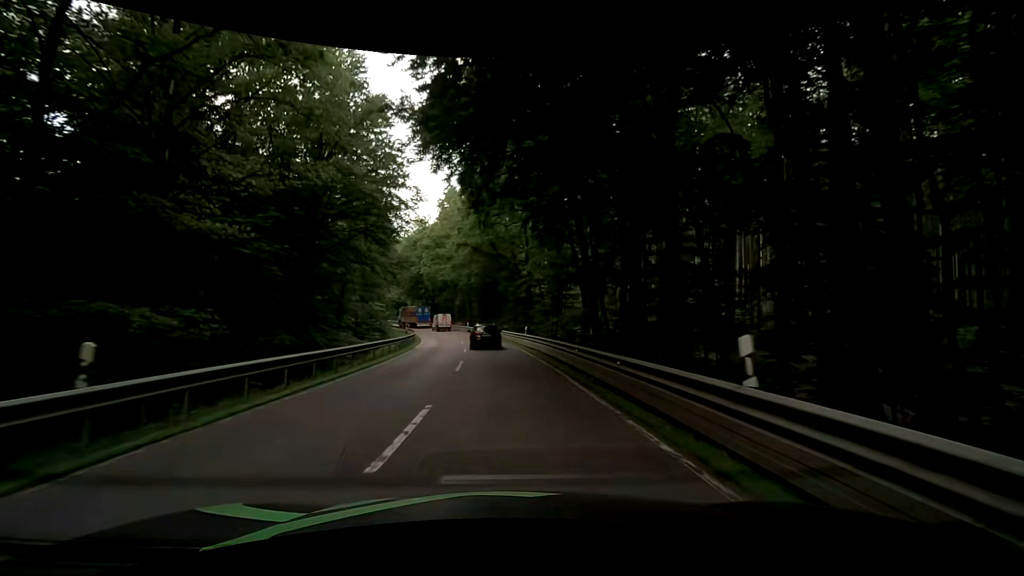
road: secondary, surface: asphalt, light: Day
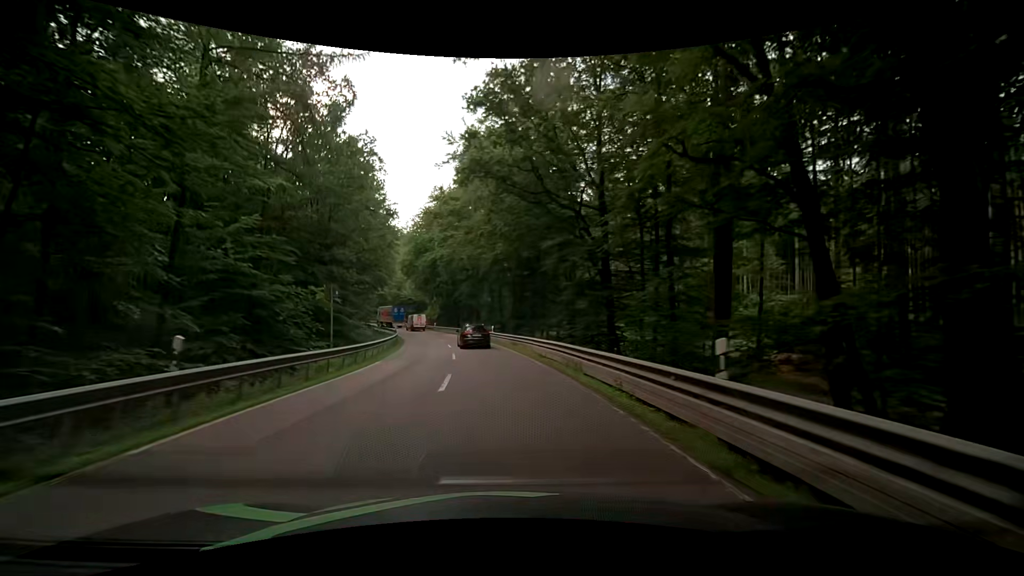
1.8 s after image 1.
(-1.7, +26.8) m; -6°
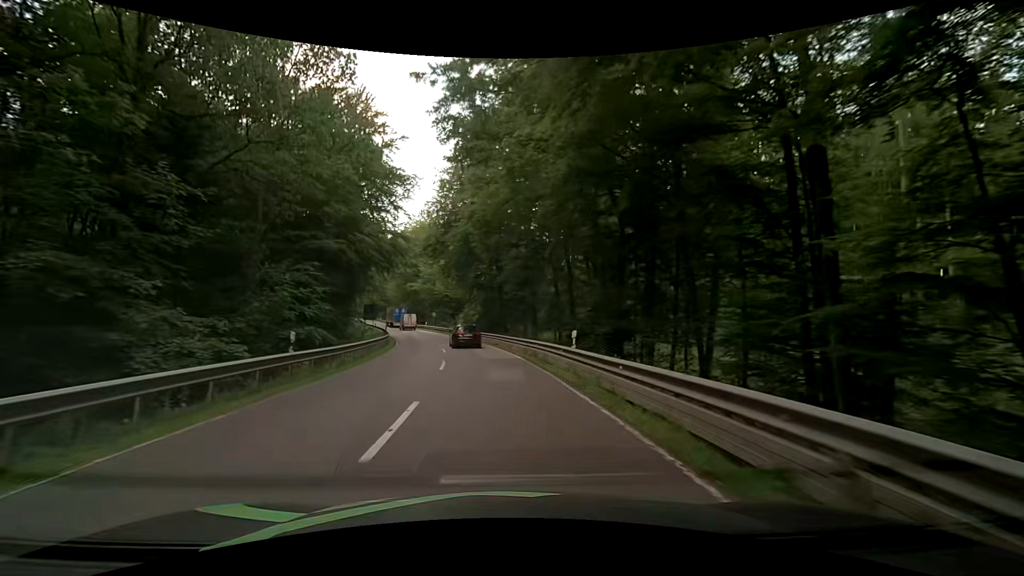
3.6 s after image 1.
(-1.2, +27.1) m; -6°
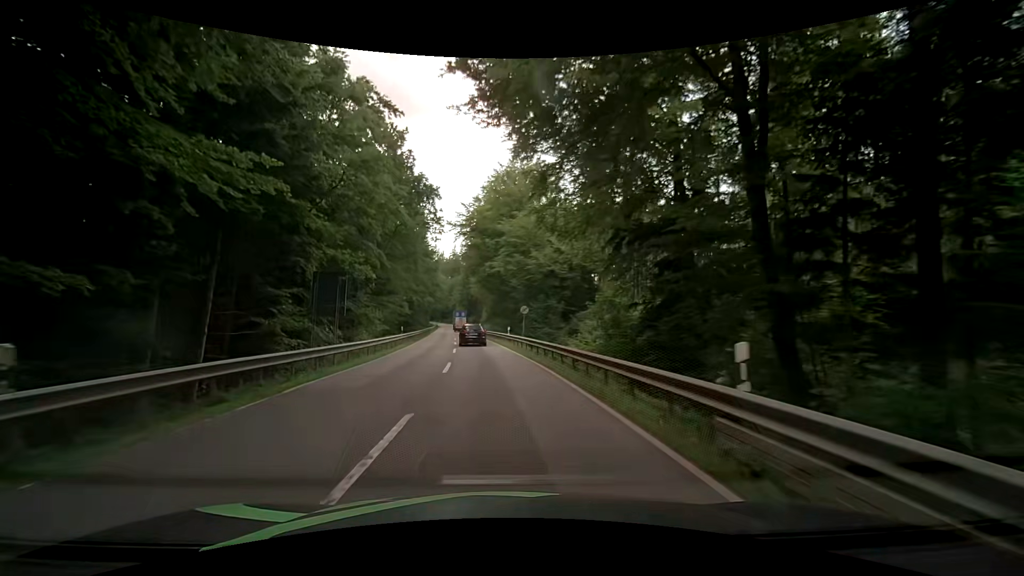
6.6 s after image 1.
(-5.1, +44.9) m; -11°
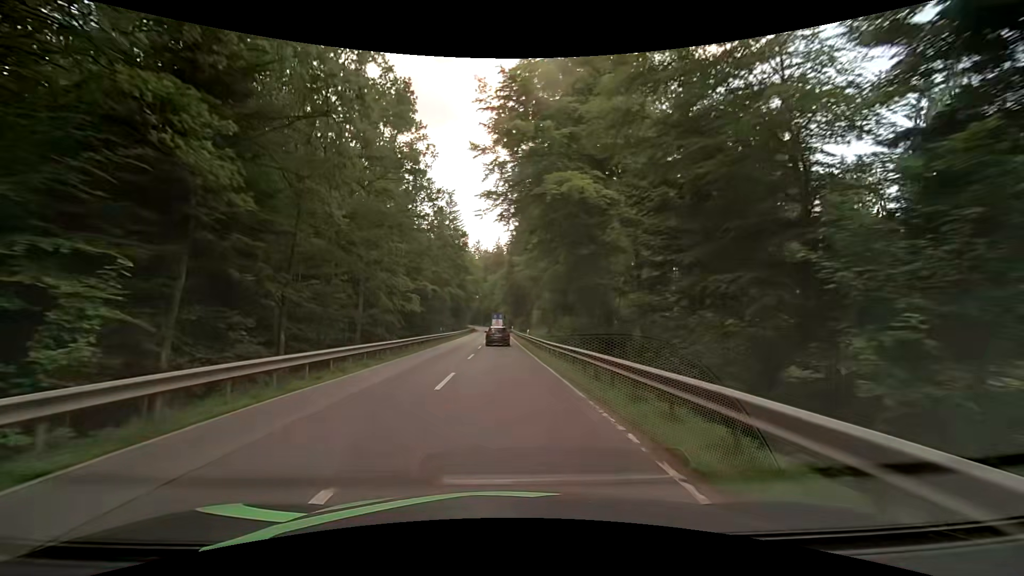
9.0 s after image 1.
(-2.8, +36.2) m; -7°
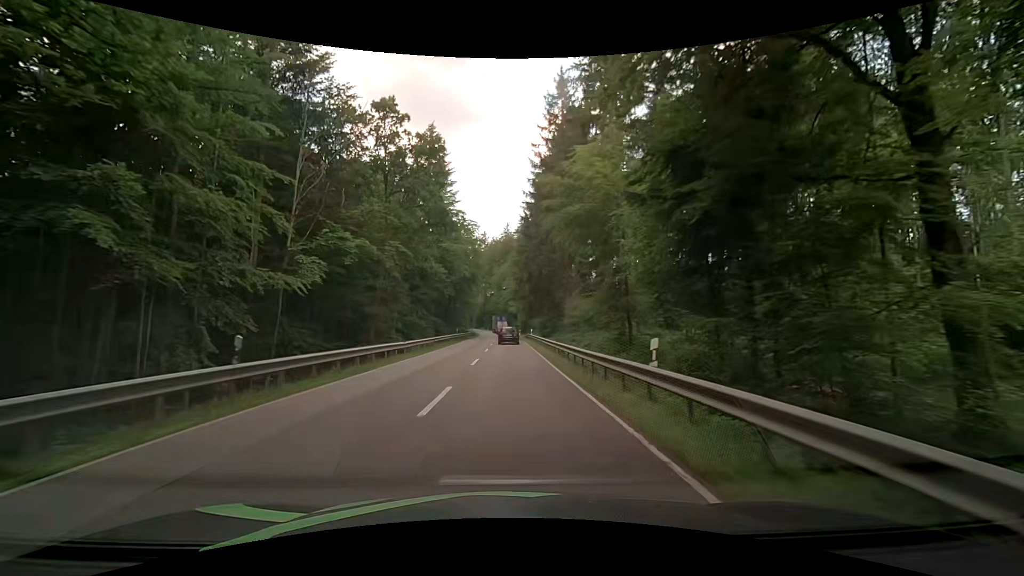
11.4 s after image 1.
(-0.2, +36.5) m; 0°
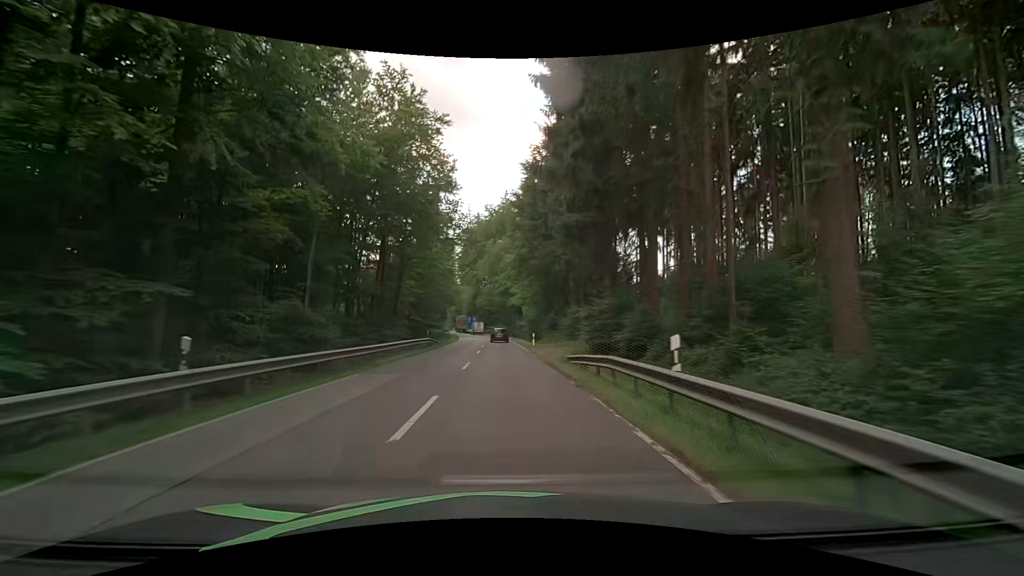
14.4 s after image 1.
(-0.3, +45.5) m; 0°
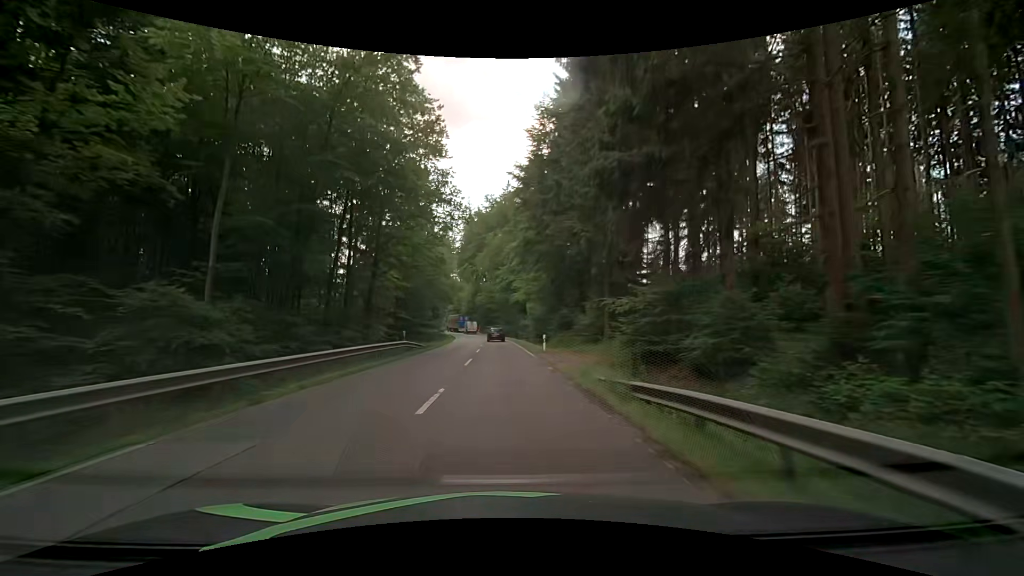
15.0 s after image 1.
(-0.1, +9.1) m; -2°
(0, +10) (0, +20) (0, +30) (0, +40) (0, +50) (-1, +60) (-2, +70) (-2, +80) (-3, +90) (-5, +100) m
